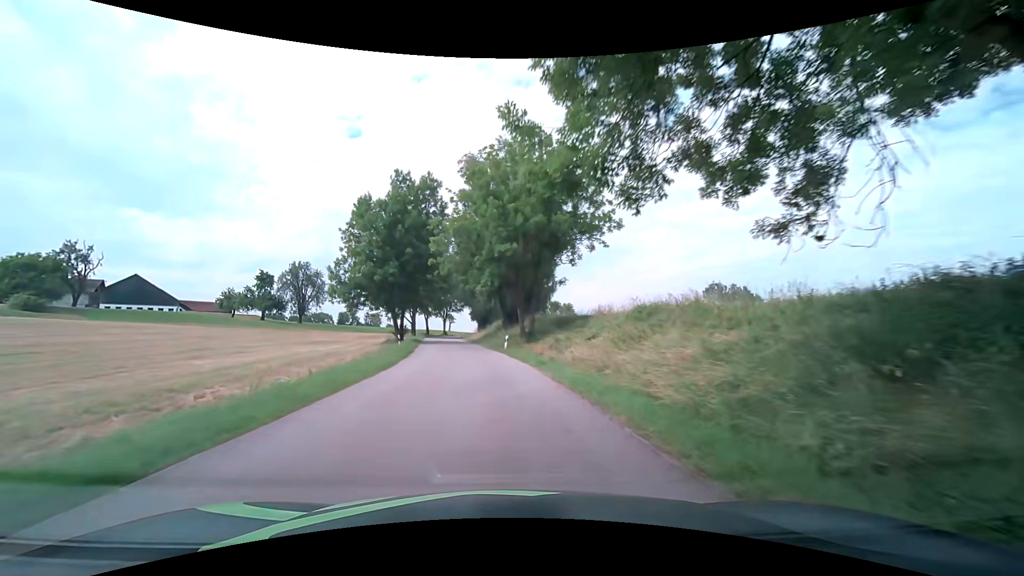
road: tertiary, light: Day
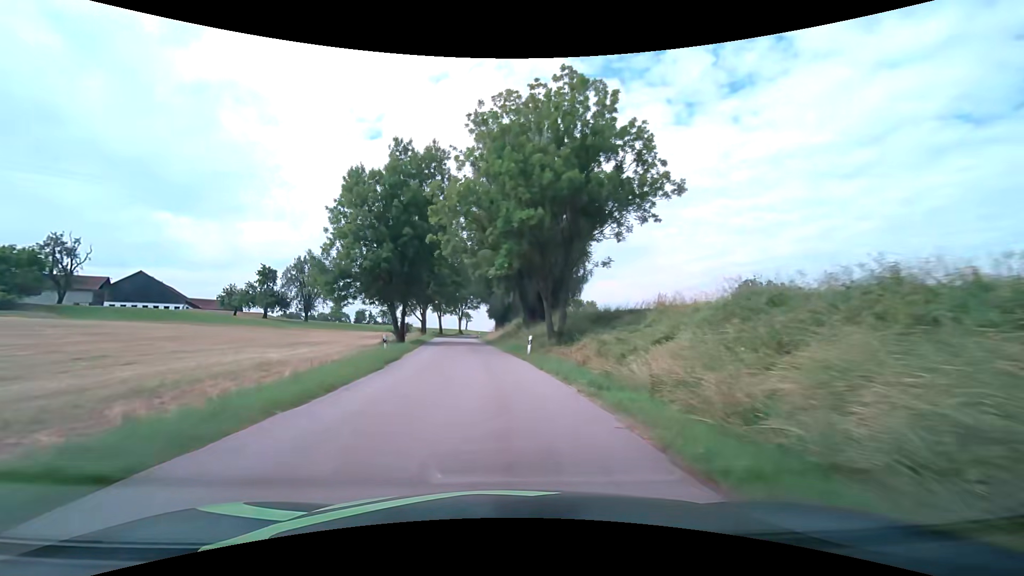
(-0.2, +9.3) m; -3°
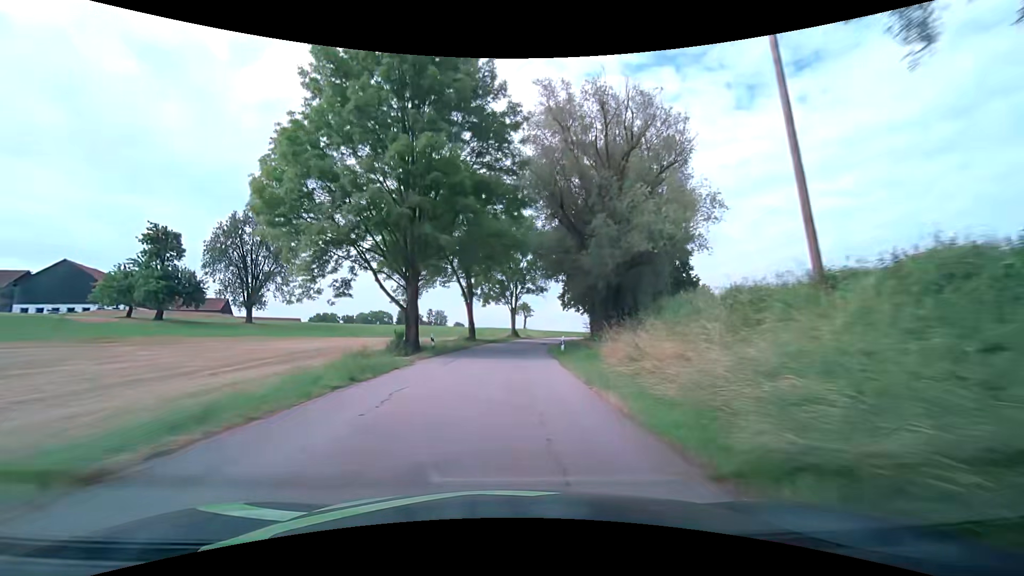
(-3.8, +49.6) m; -8°
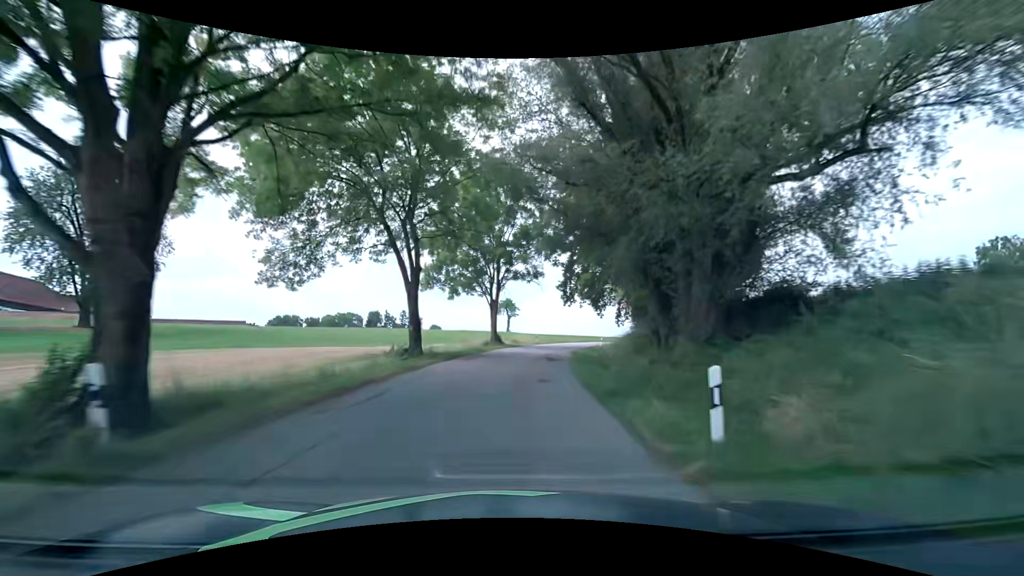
(+0.6, +20.8) m; +3°
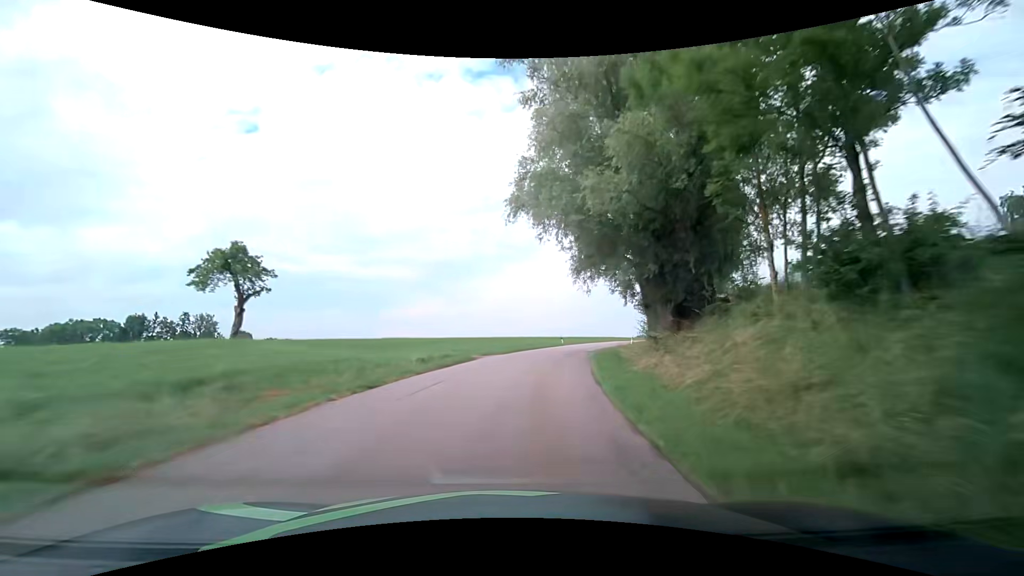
(+6.8, +52.4) m; +15°
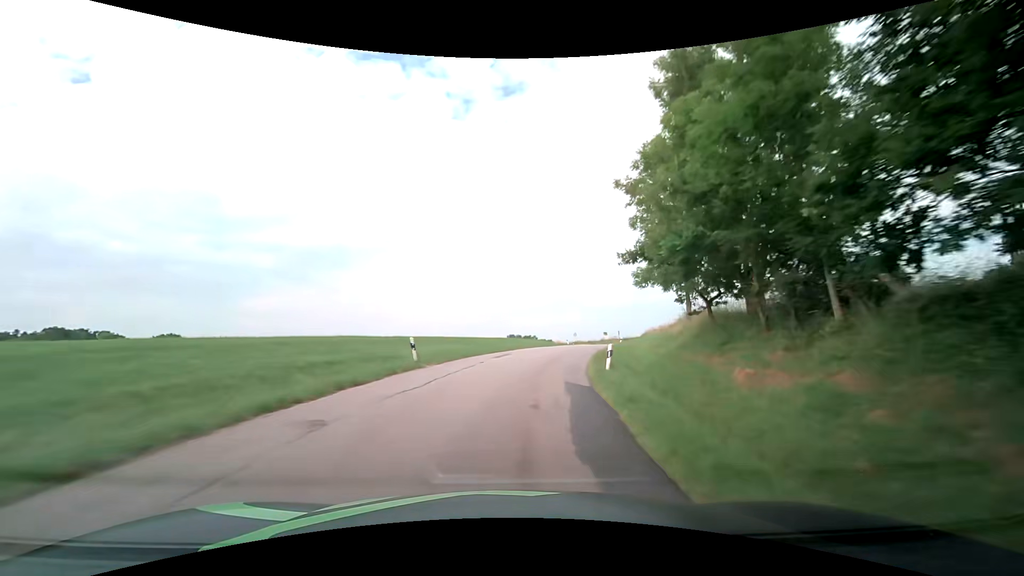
(+4.2, +31.8) m; +15°
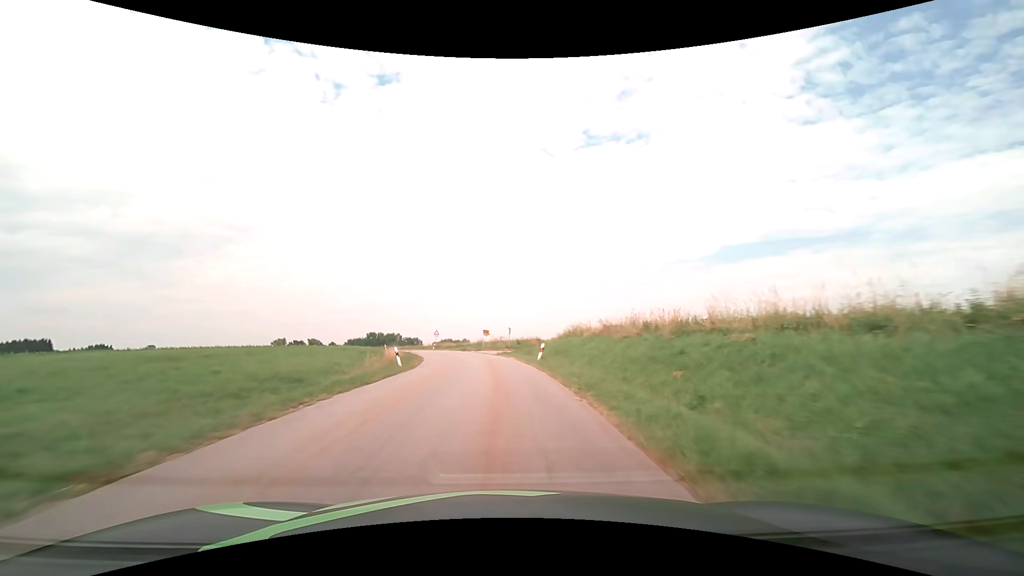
(+7.2, +42.3) m; +16°
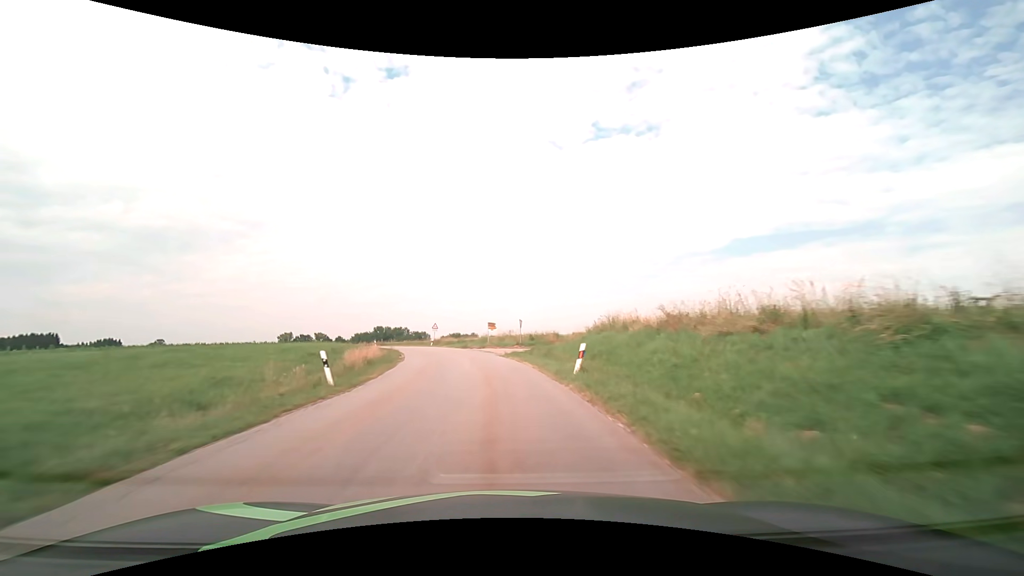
(0.0, +10.9) m; 0°
(0, +10) (-1, +20) (-2, +30) (-4, +40) (-7, +49) (-10, +59) (-13, +68) (-17, +77) (-22, +86) (-27, +95) m
